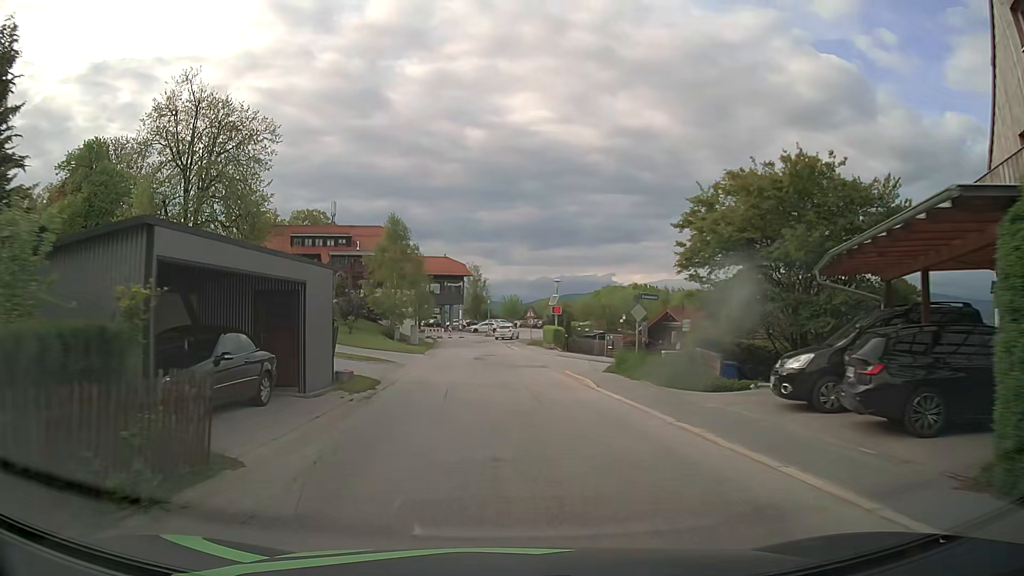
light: Day
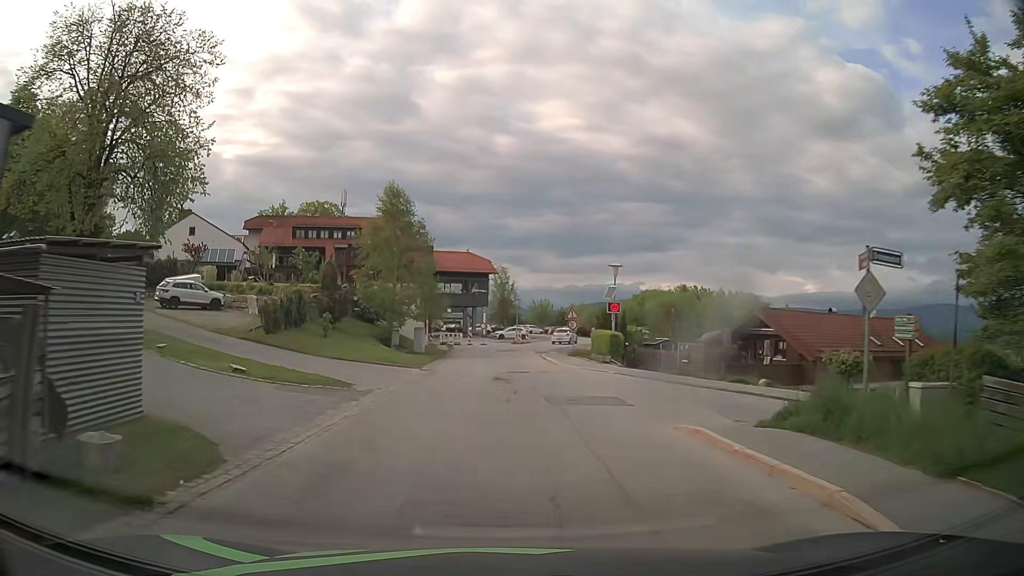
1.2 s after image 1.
(-0.2, +12.6) m; -2°
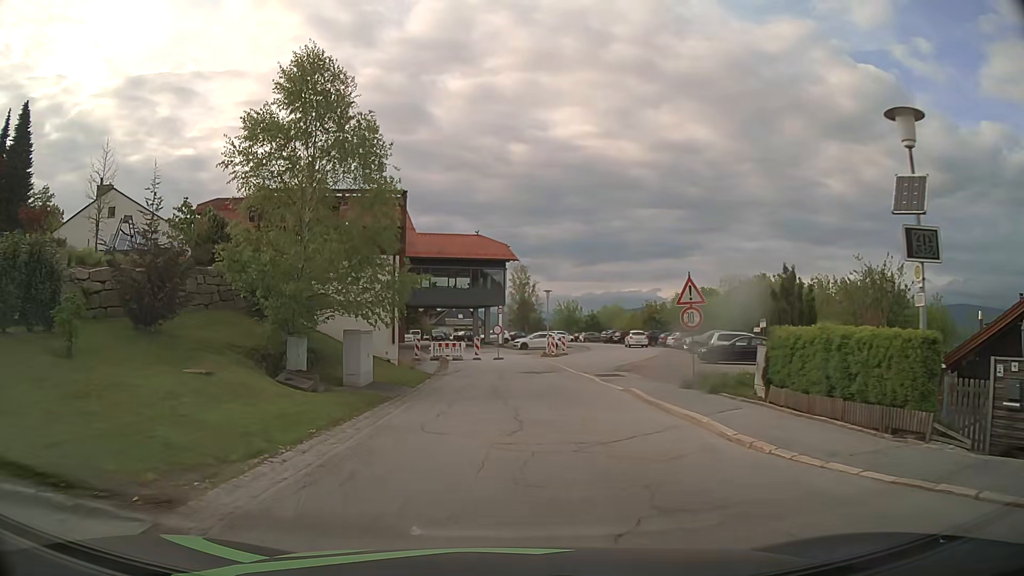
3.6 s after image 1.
(-0.4, +21.4) m; -2°
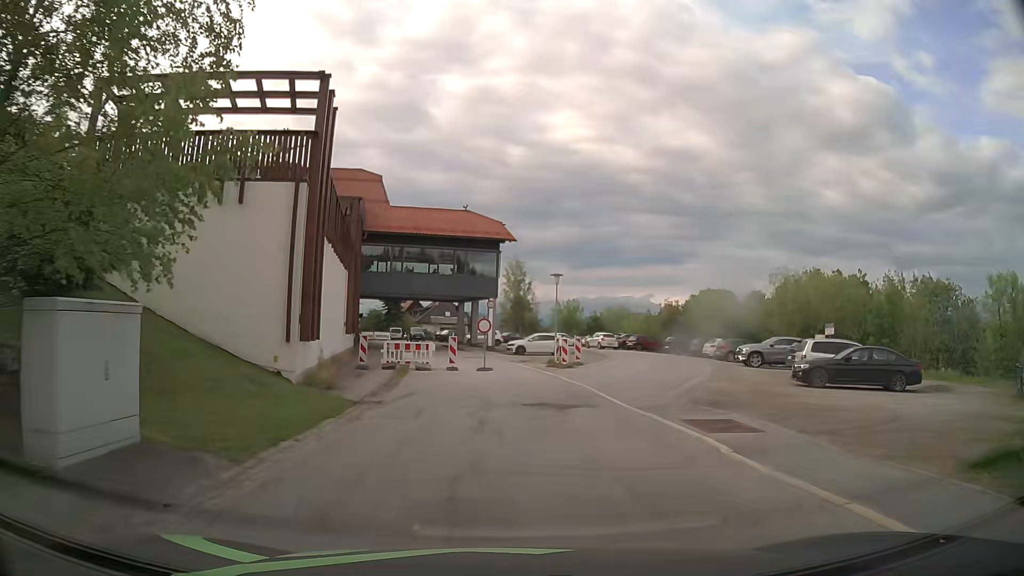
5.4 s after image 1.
(+0.1, +13.0) m; +1°
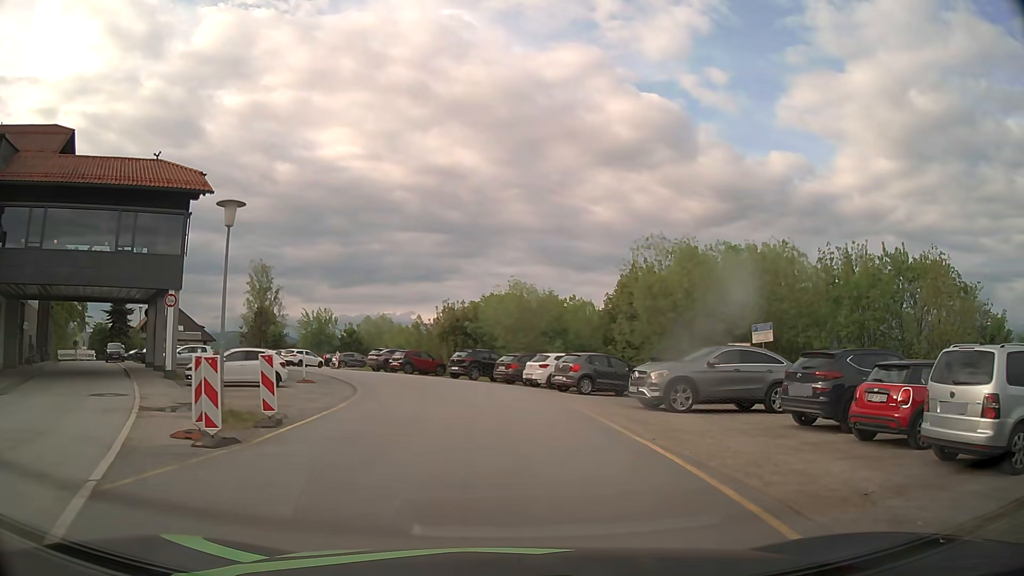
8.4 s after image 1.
(+2.9, +19.6) m; +19°
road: unclassified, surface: asphalt
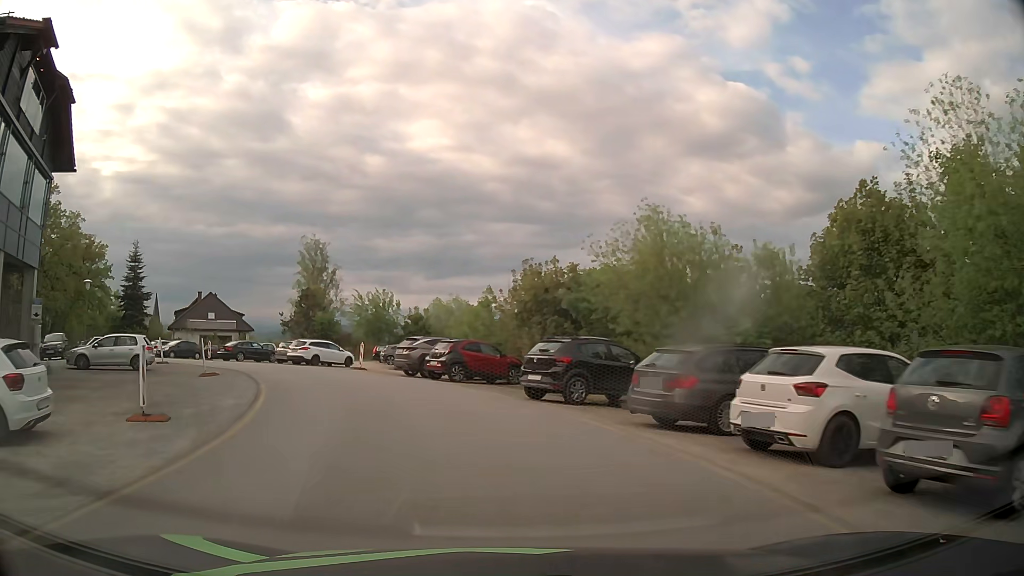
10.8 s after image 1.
(-0.2, +18.6) m; -6°
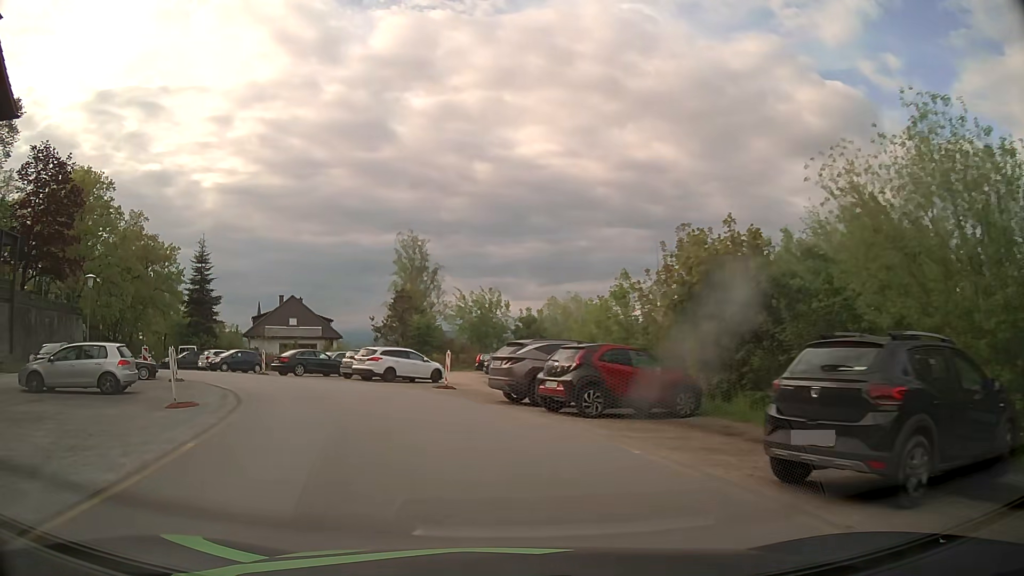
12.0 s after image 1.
(-0.8, +10.0) m; -10°
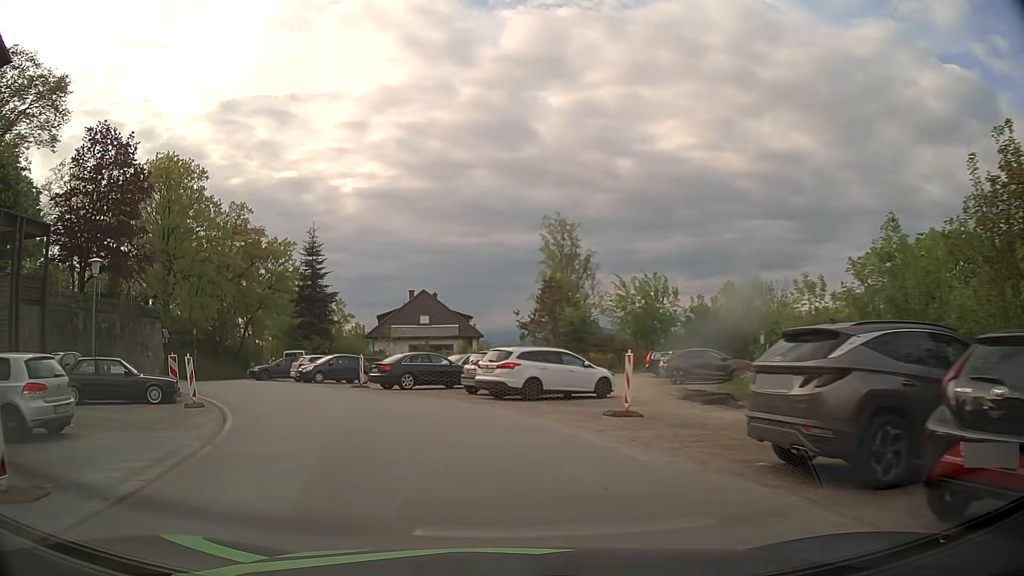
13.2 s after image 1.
(-1.0, +10.0) m; -12°
(-1, +10) (-5, +19) (-11, +27) (-17, +35) (-21, +44) (-23, +54) (-24, +64) (-26, +74) (-28, +84) (-29, +94) m
